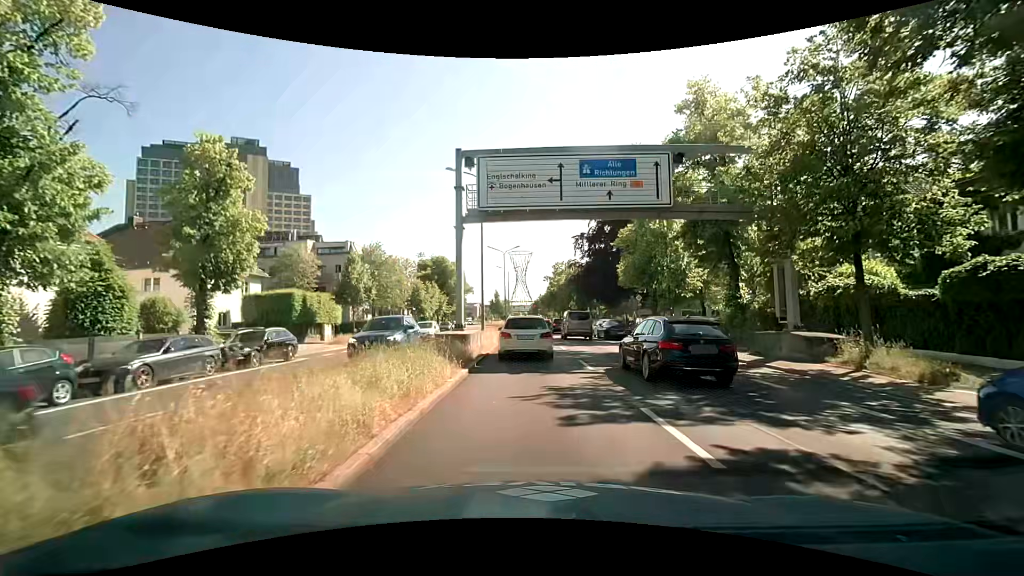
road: primary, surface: asphalt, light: Day
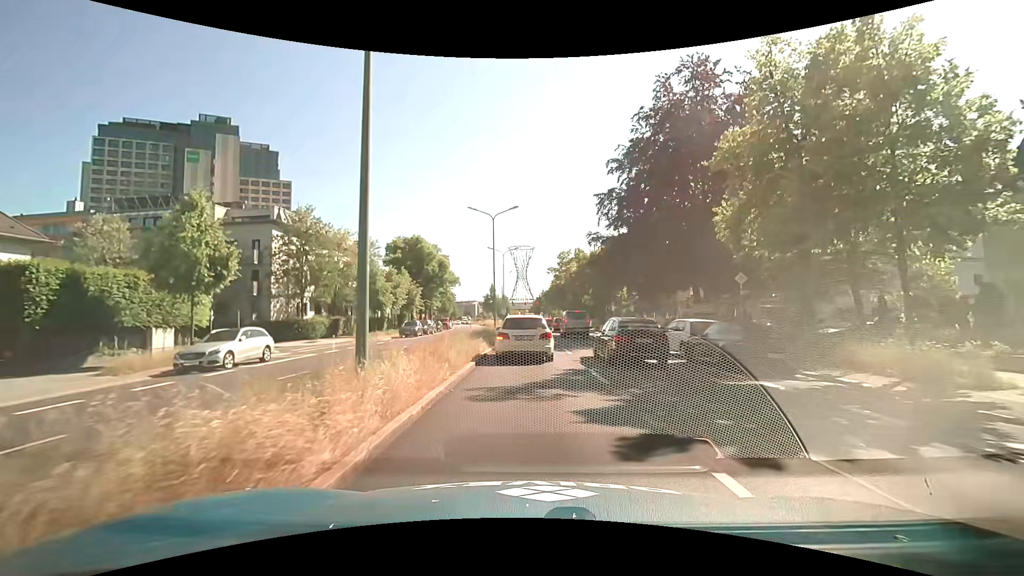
(-0.1, +21.1) m; -1°
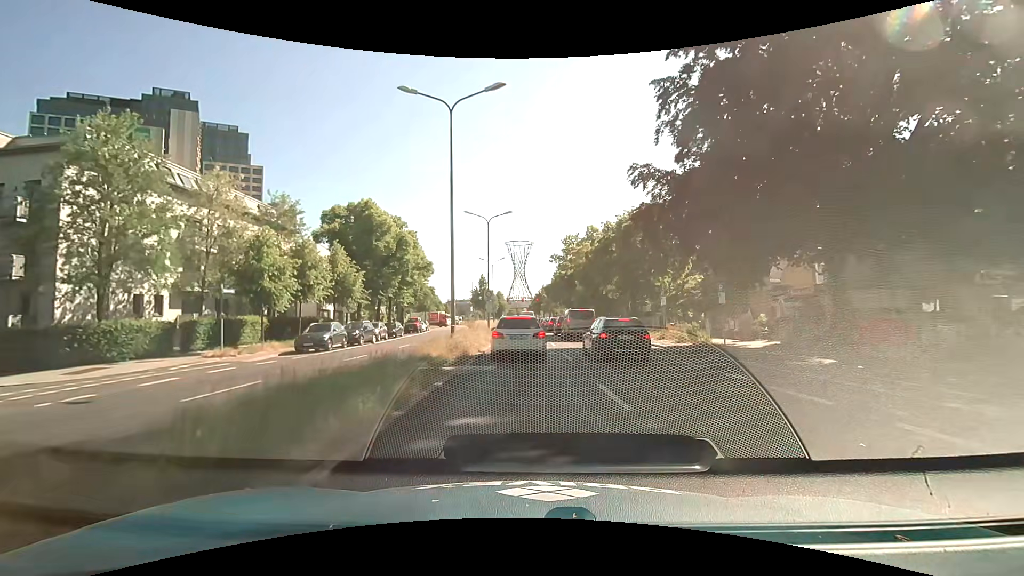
(+0.4, +21.3) m; +2°
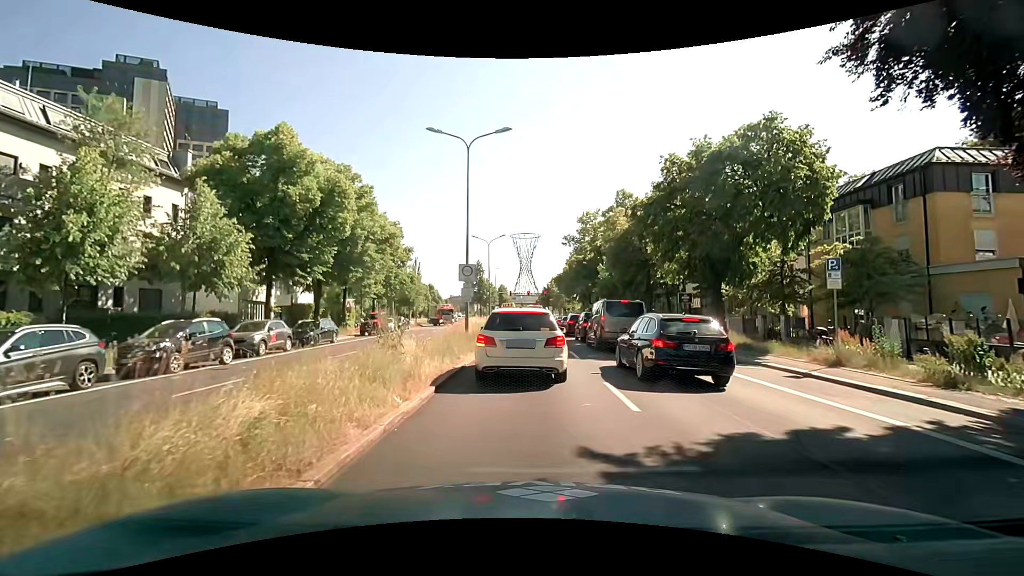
(-0.3, +17.9) m; -1°
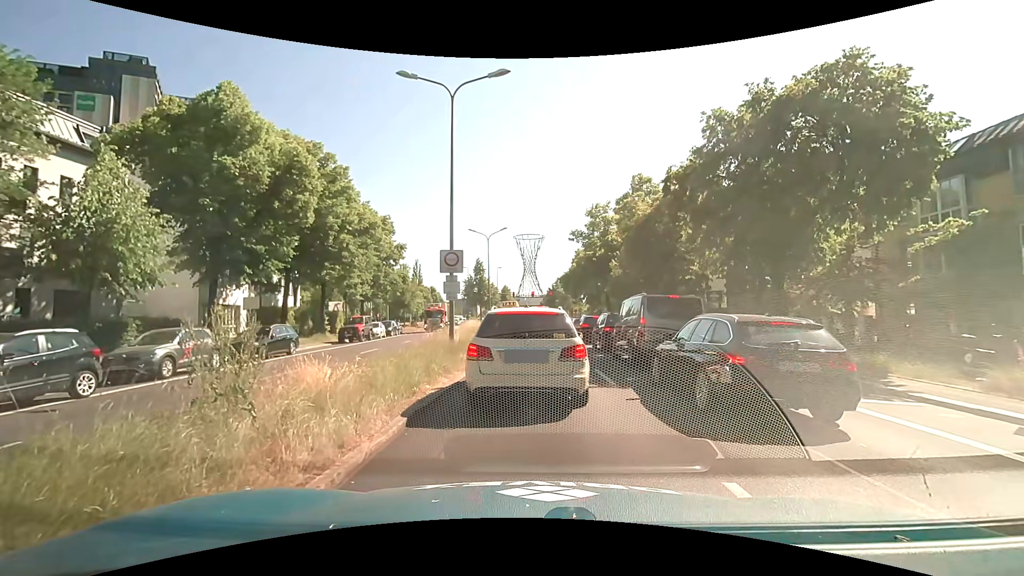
(0.0, +5.7) m; +1°
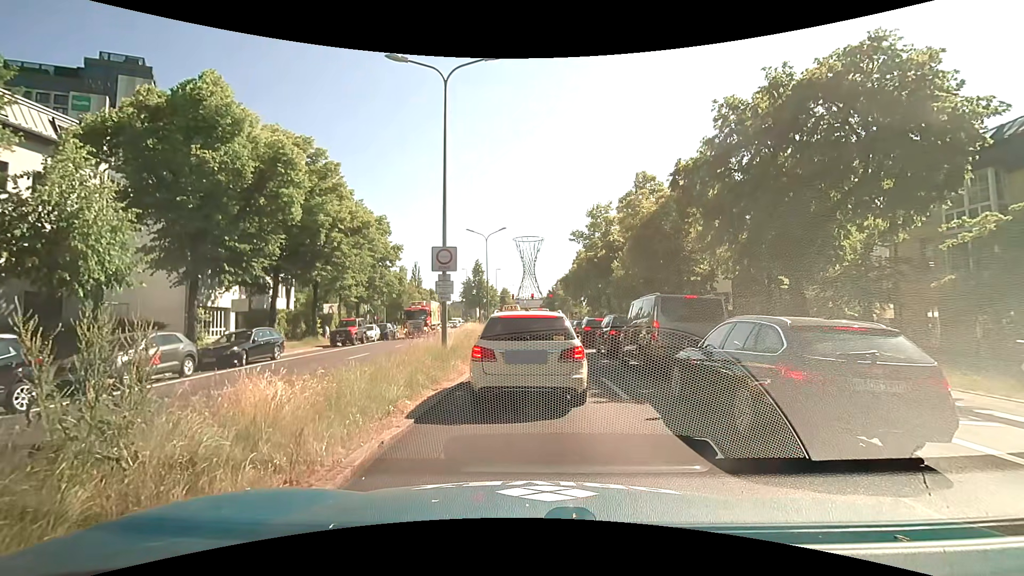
(0.0, +1.5) m; 0°
